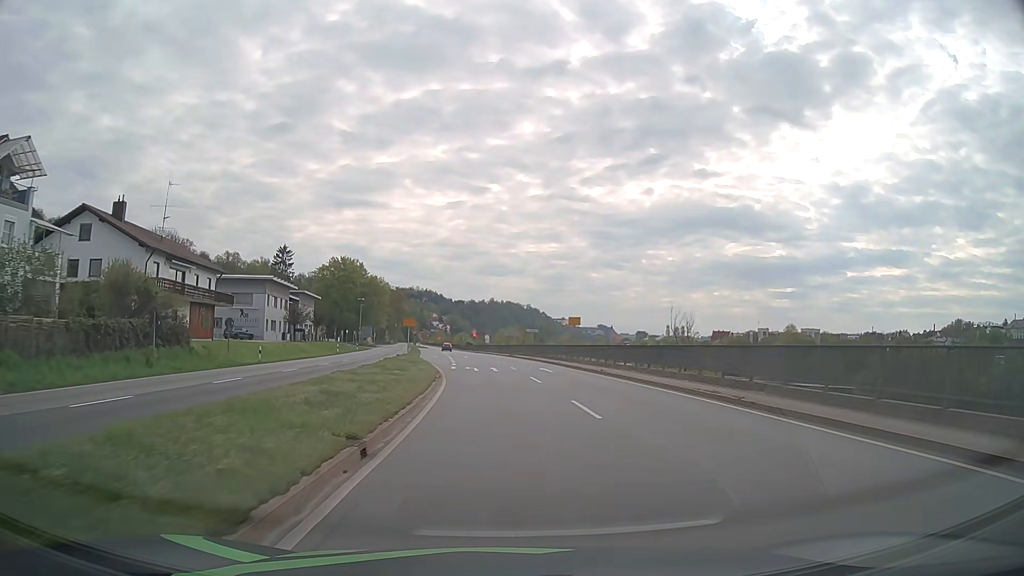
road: primary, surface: asphalt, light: Day
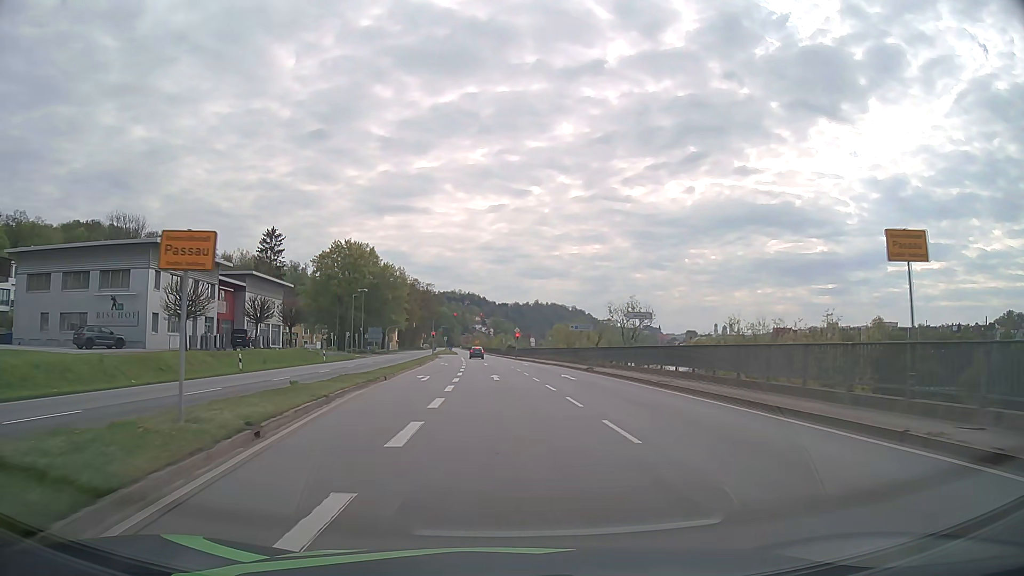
(-1.5, +38.9) m; -4°
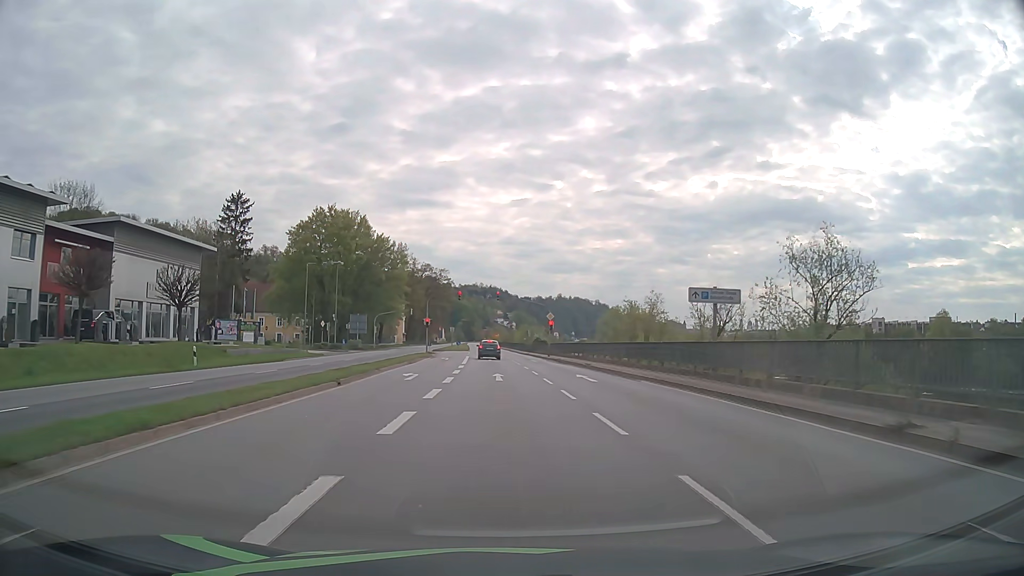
(-0.4, +29.3) m; -2°
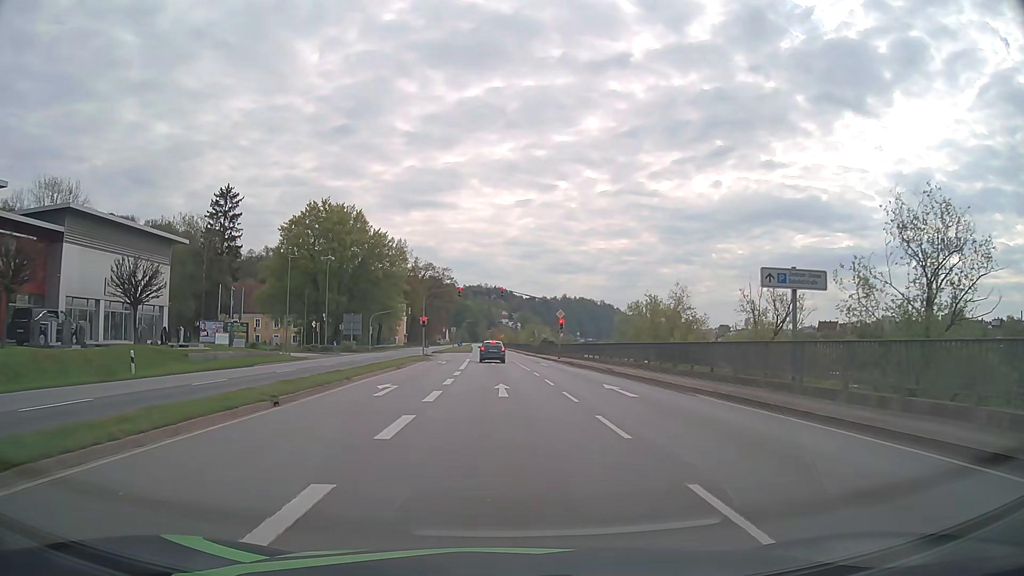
(0.0, +6.2) m; 0°
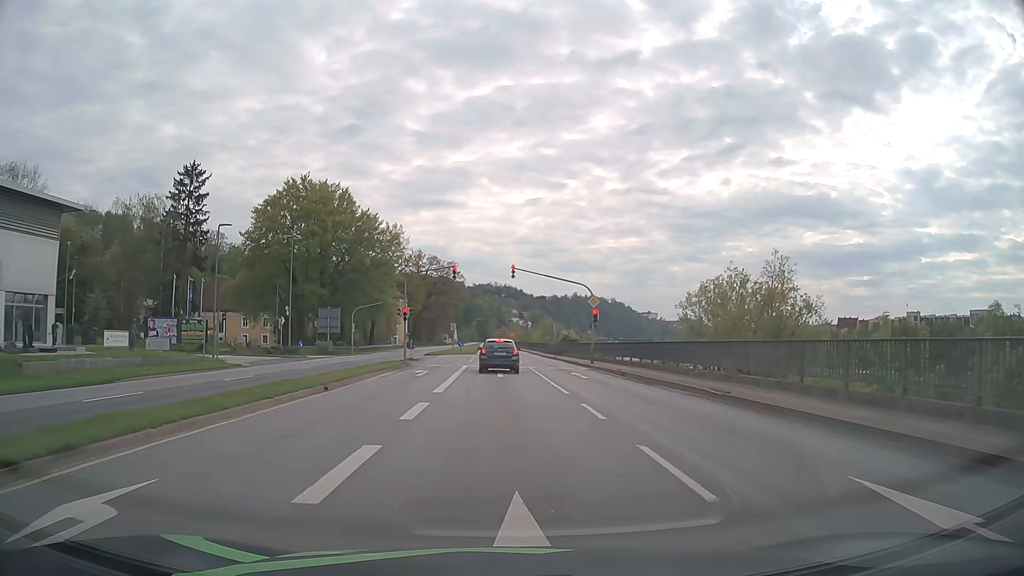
(-0.1, +15.4) m; -1°
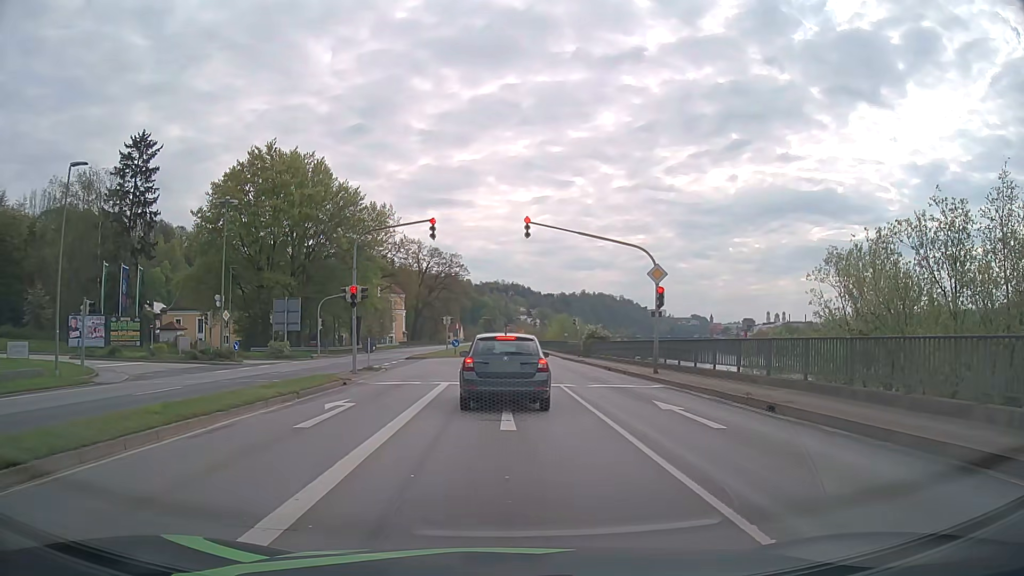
(-0.2, +15.3) m; -1°
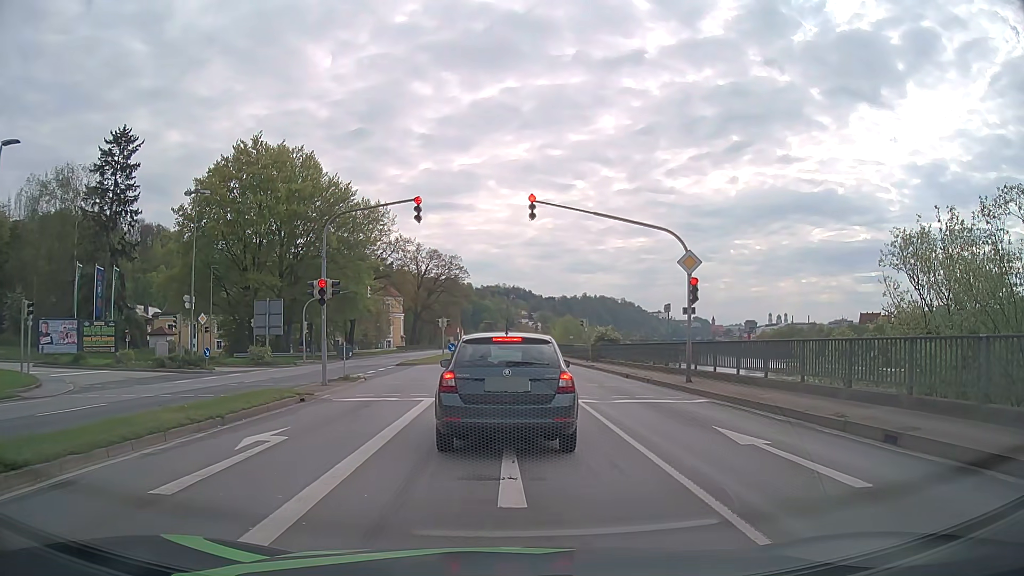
(0.0, +4.3) m; 0°
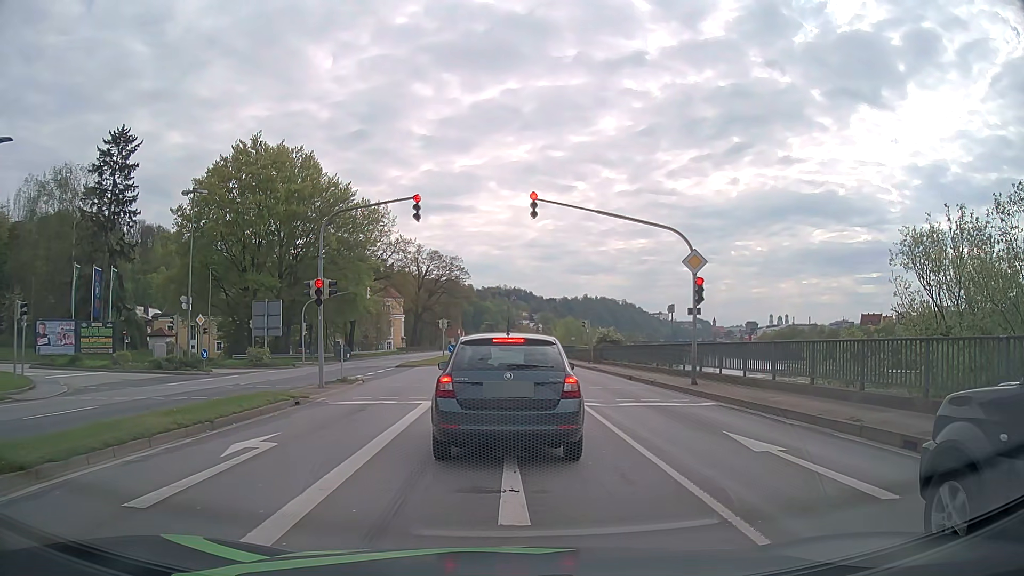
(0.0, +0.5) m; 0°
(0, +10) (0, +20) (0, +30) (0, +40) (0, +50) (0, +60) (-1, +70) (-1, +80) (-1, +90) (-1, +100) m
